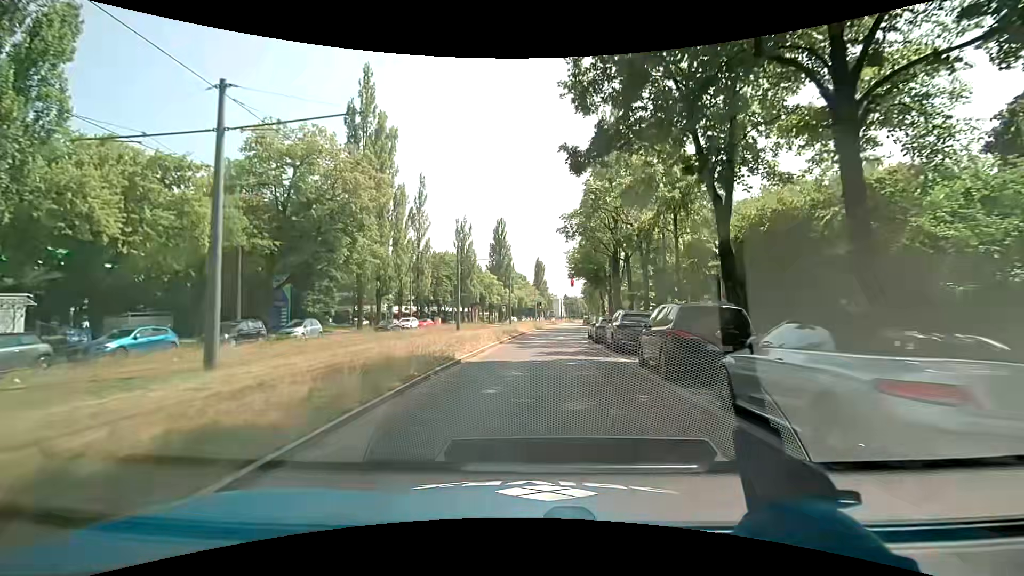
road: secondary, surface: asphalt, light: Day
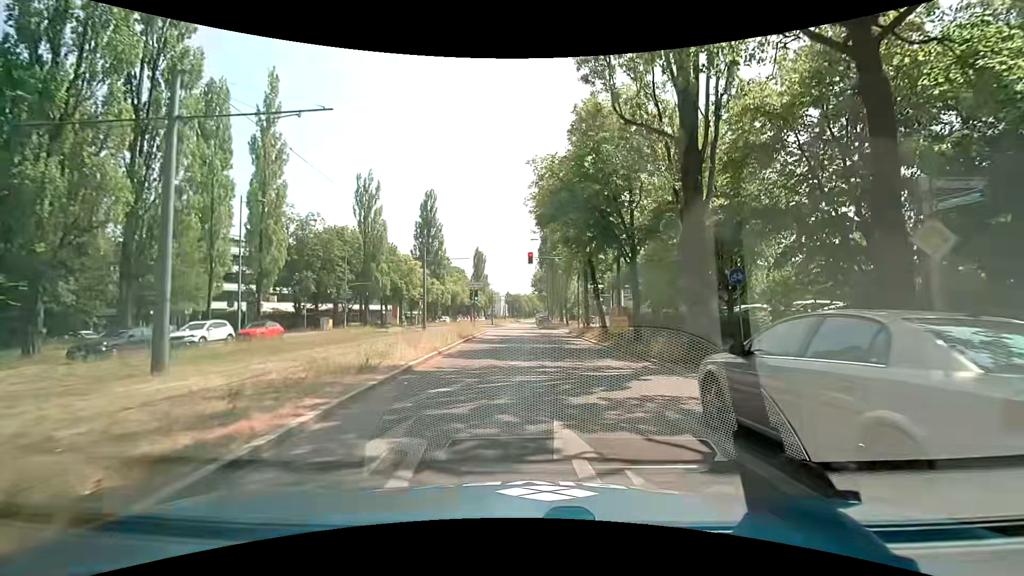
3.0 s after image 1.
(+0.7, +28.1) m; +6°
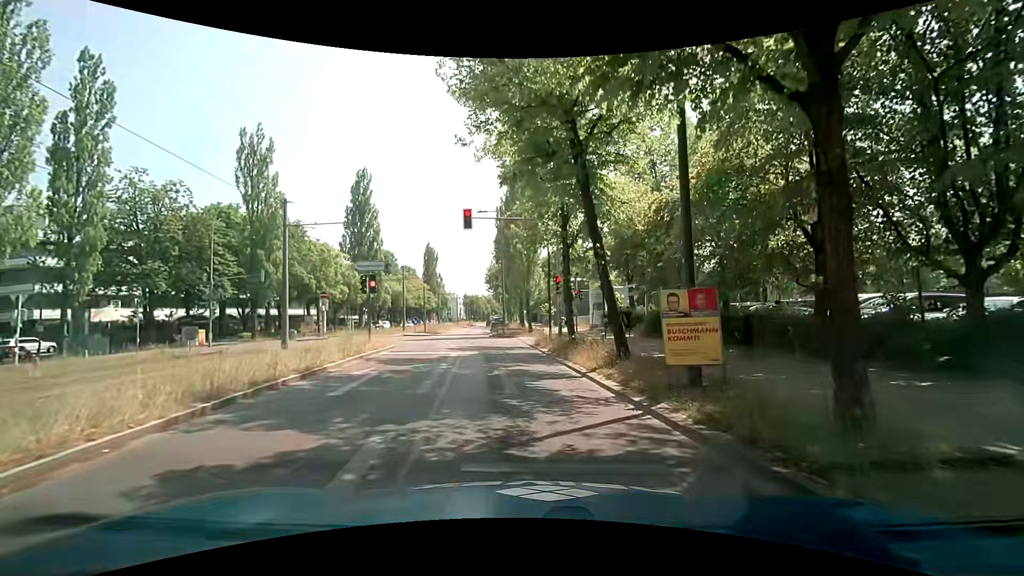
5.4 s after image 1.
(+0.8, +16.2) m; +4°
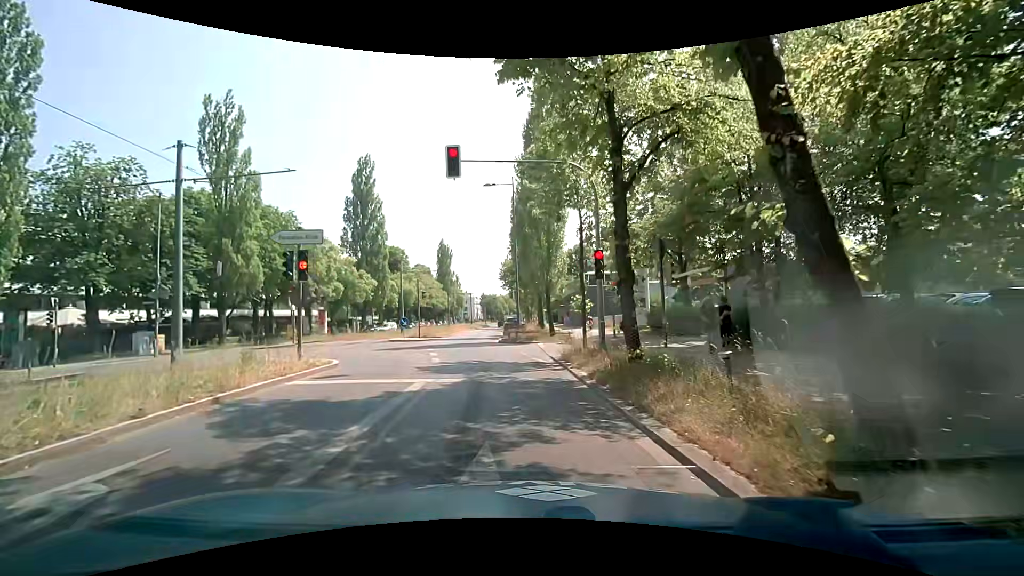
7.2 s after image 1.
(-0.1, +8.3) m; -3°
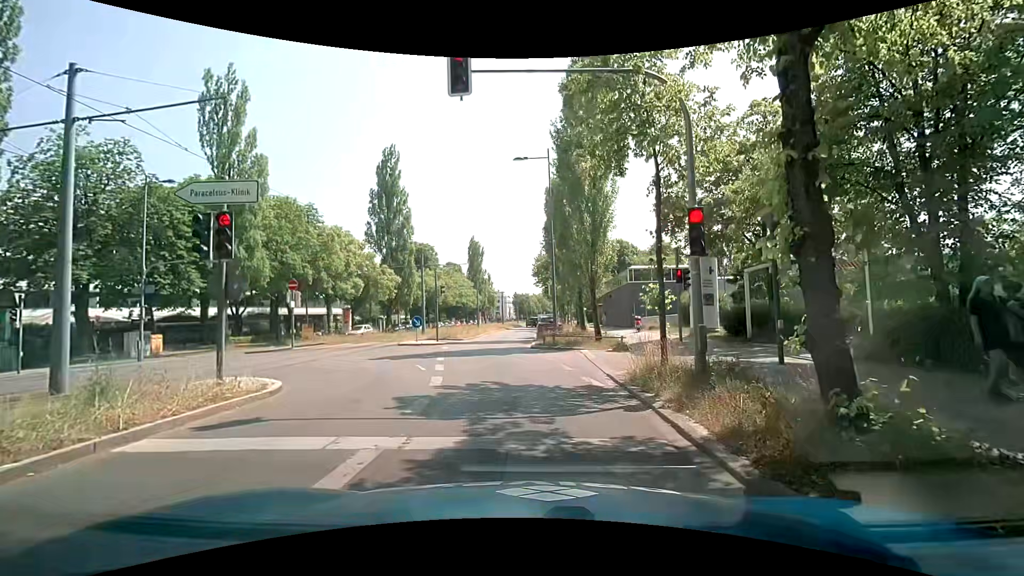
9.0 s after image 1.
(-0.2, +5.3) m; -3°
